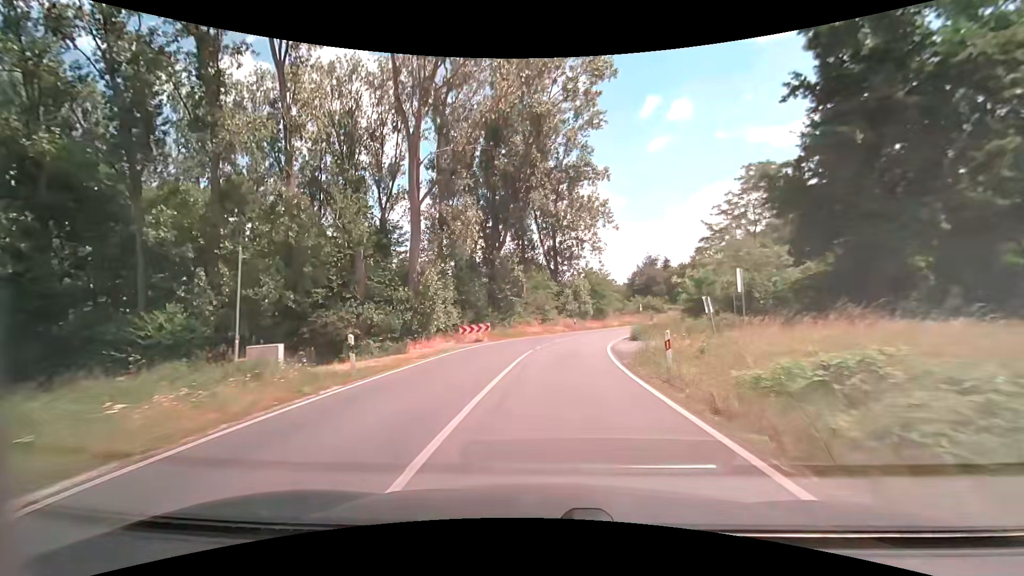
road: secondary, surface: asphalt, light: Day
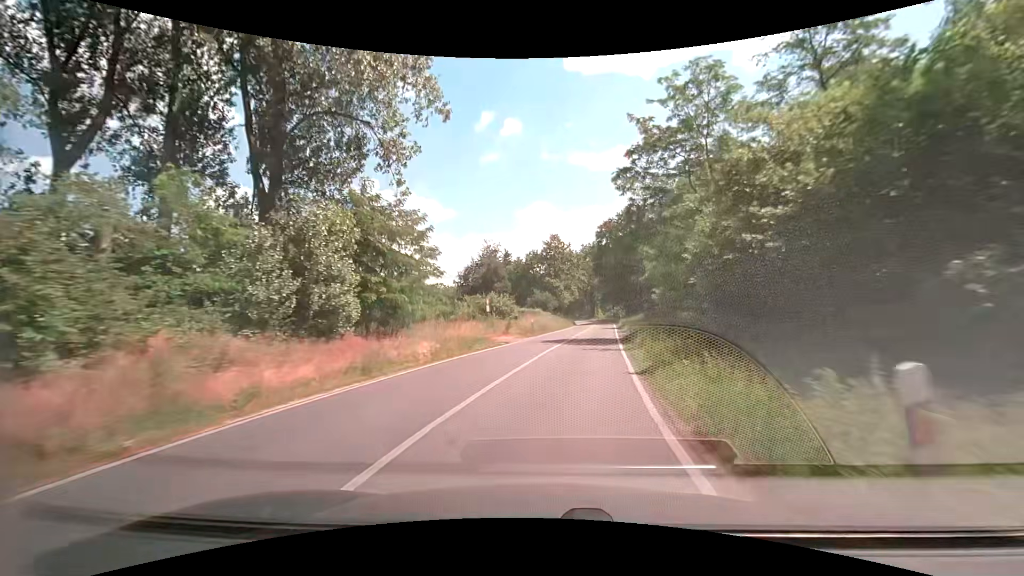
(+6.3, +43.5) m; +19°
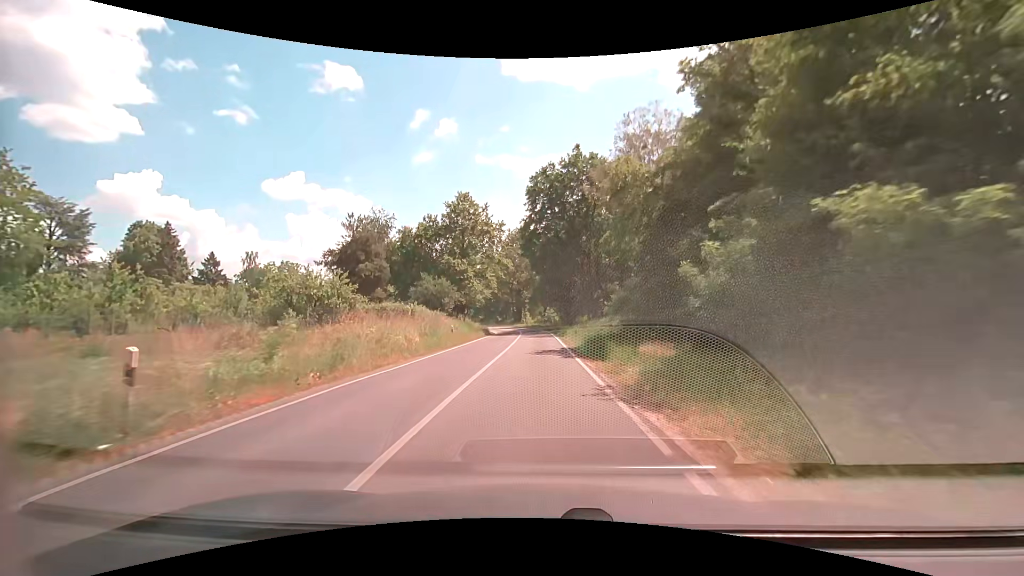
(+3.8, +34.6) m; +9°
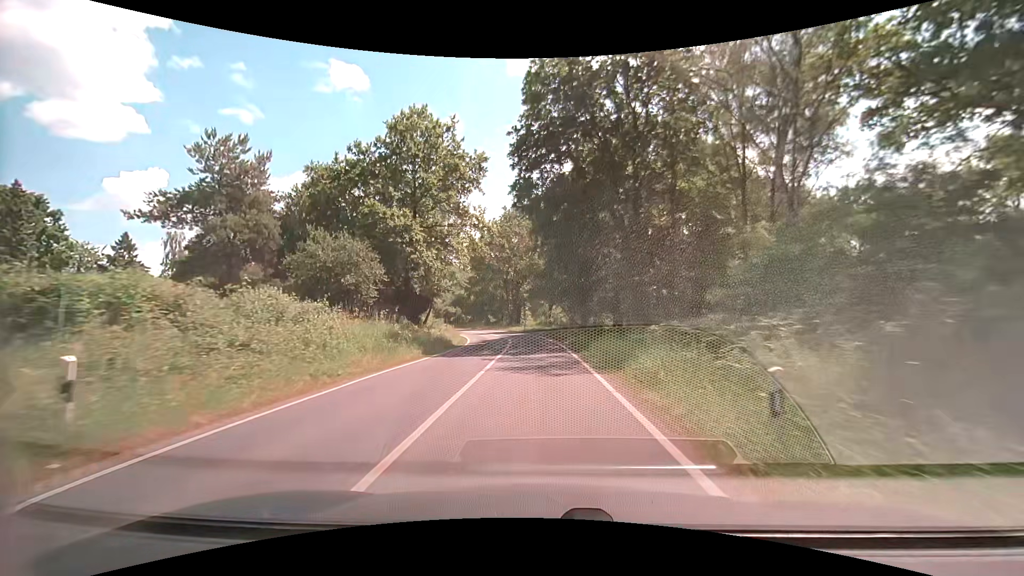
(-0.1, +25.8) m; -1°
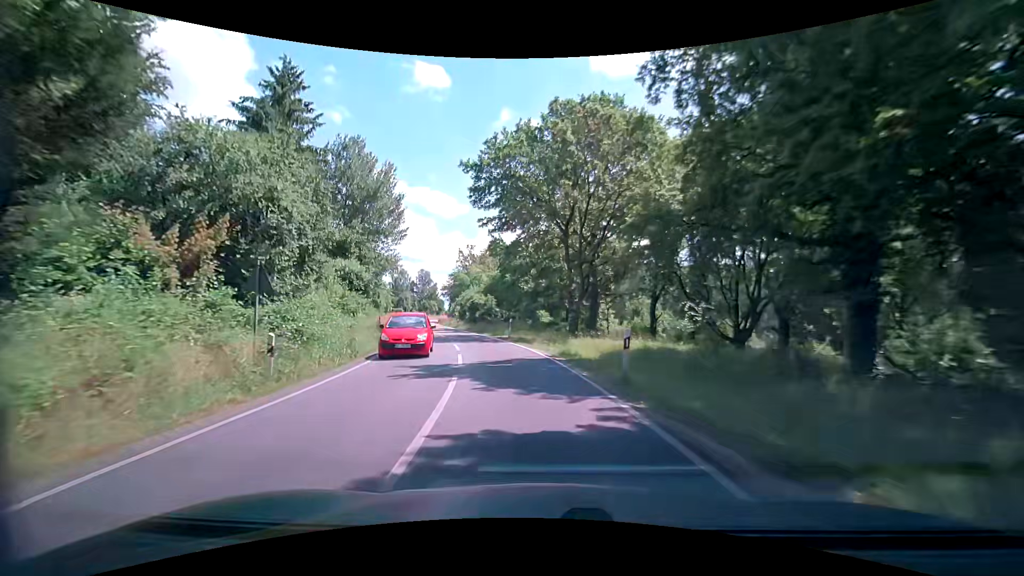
(-1.4, +42.8) m; -8°
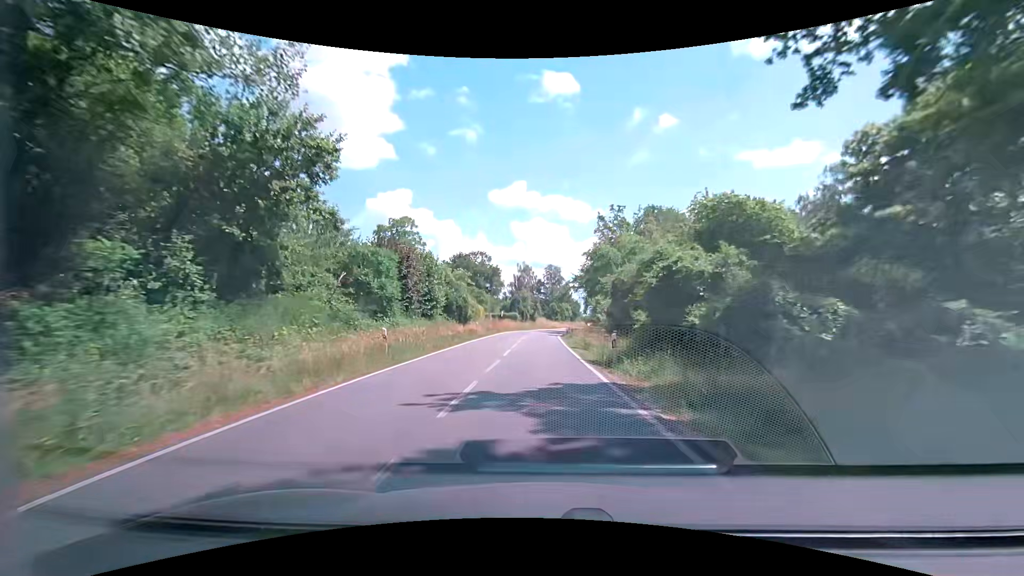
(-7.4, +42.5) m; -16°
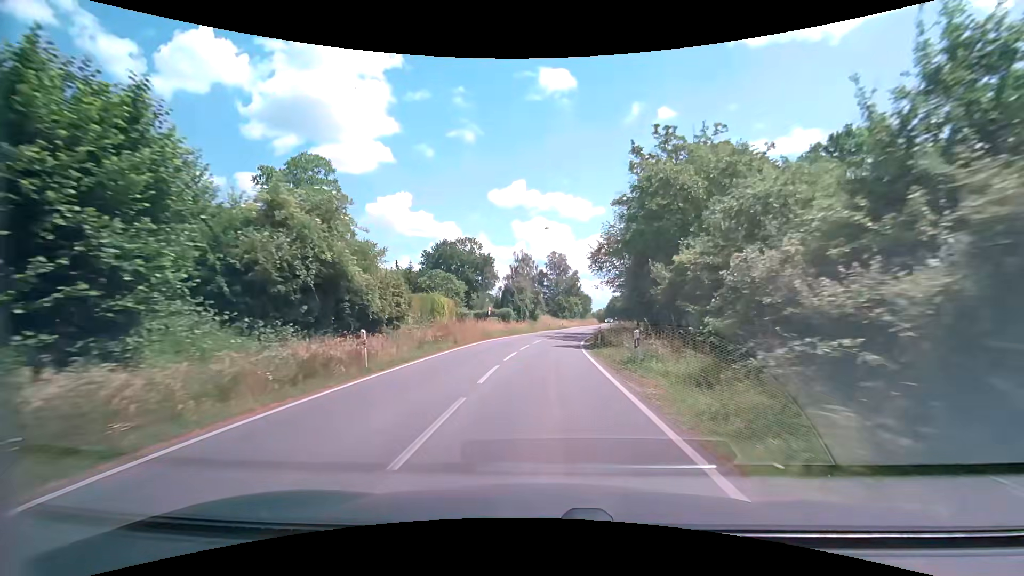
(0.0, +26.5) m; 0°
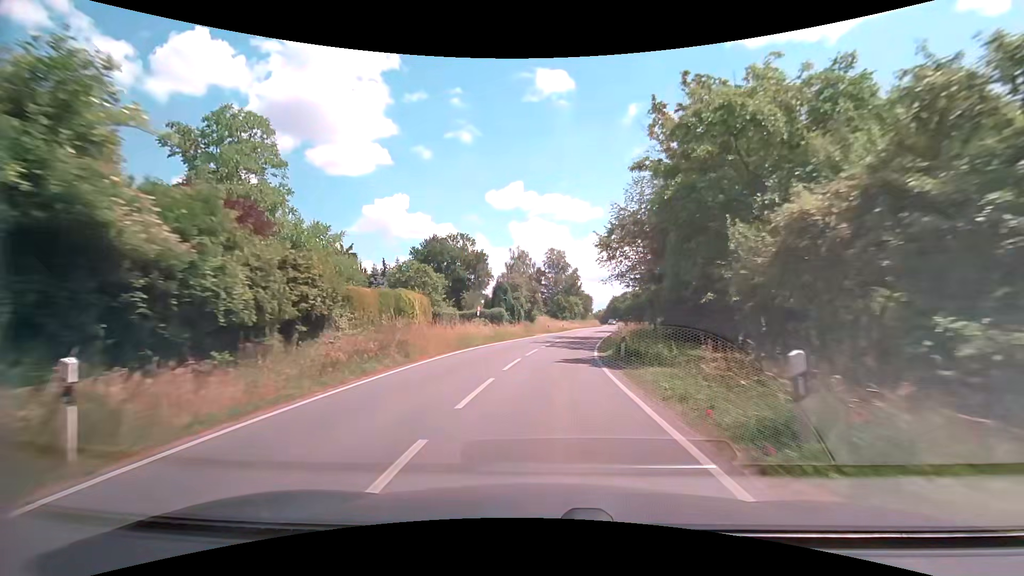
(0.0, +8.9) m; 0°
(0, +10) (+1, +20) (+1, +30) (+3, +40) (+4, +50) (+6, +60) (+8, +69) (+10, +79) (+12, +89) (+15, +99) m
